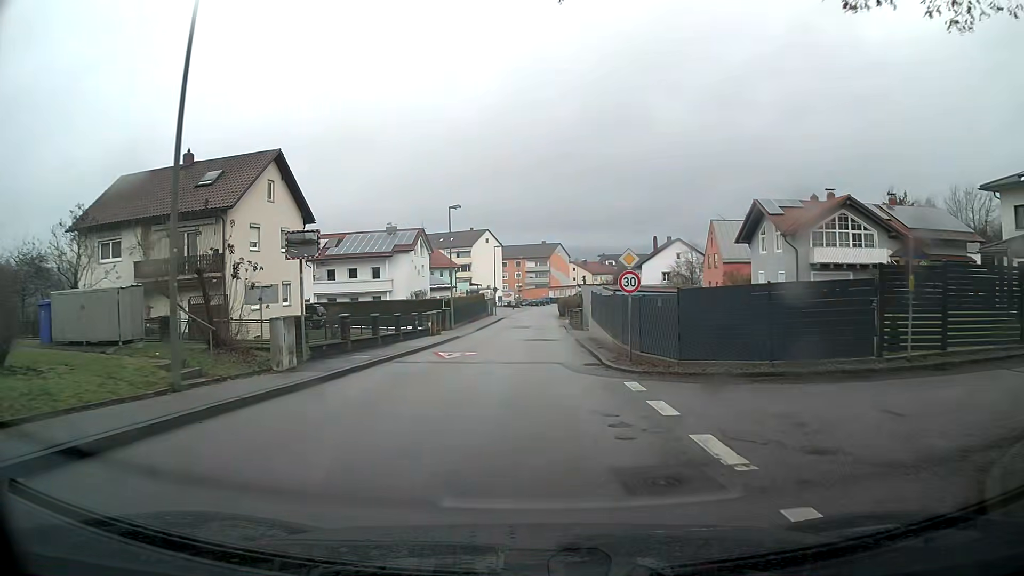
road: unclassified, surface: asphalt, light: Day
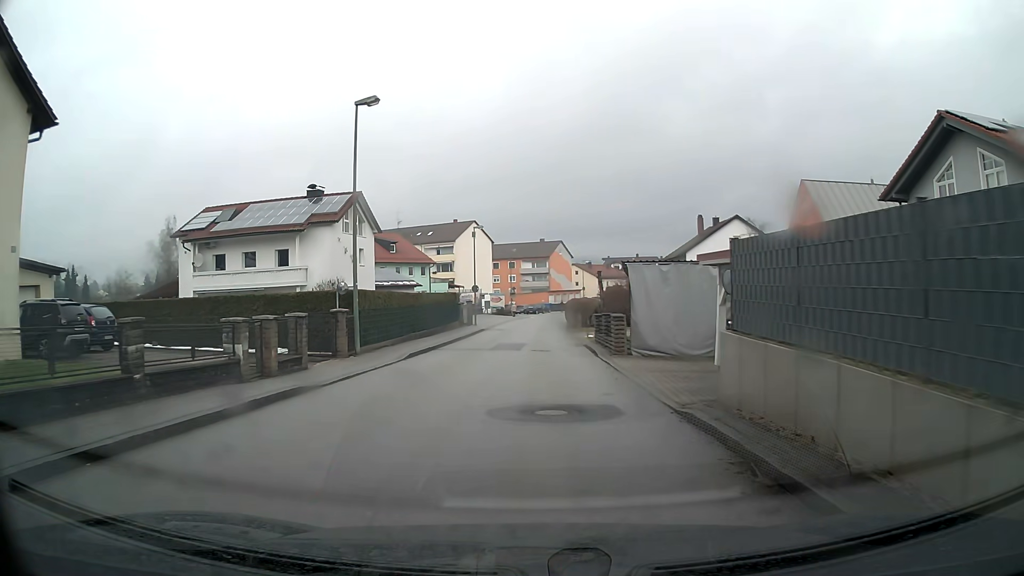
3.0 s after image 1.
(+0.2, +23.9) m; +1°
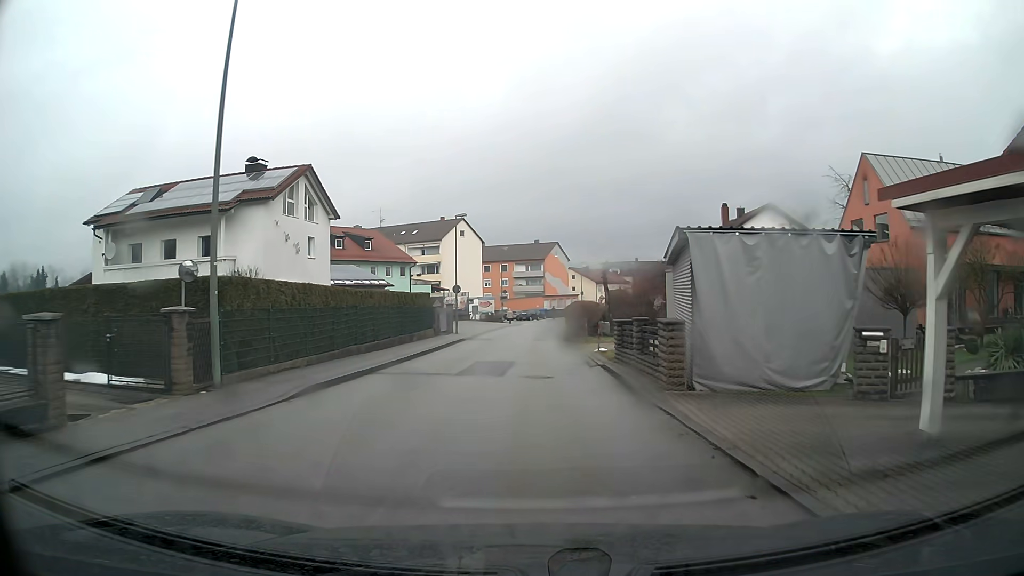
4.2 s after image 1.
(0.0, +9.5) m; +1°
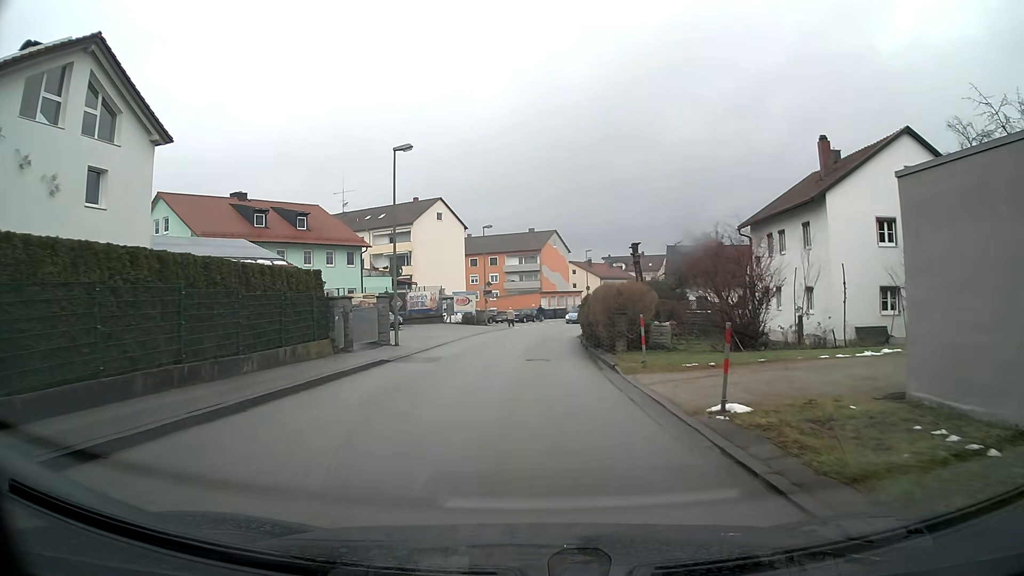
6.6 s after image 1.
(+0.1, +19.2) m; 0°
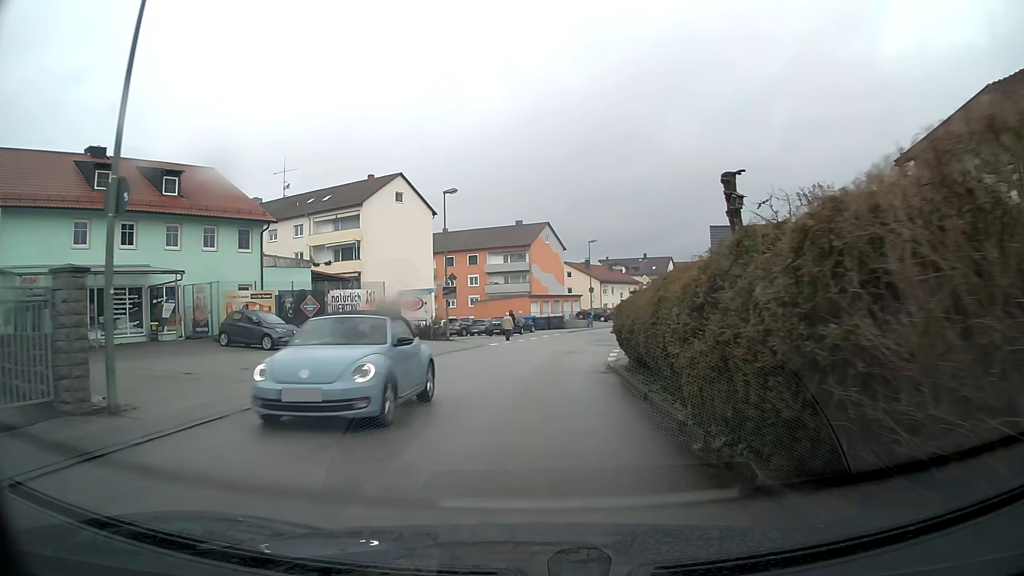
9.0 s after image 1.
(+0.2, +19.1) m; +1°
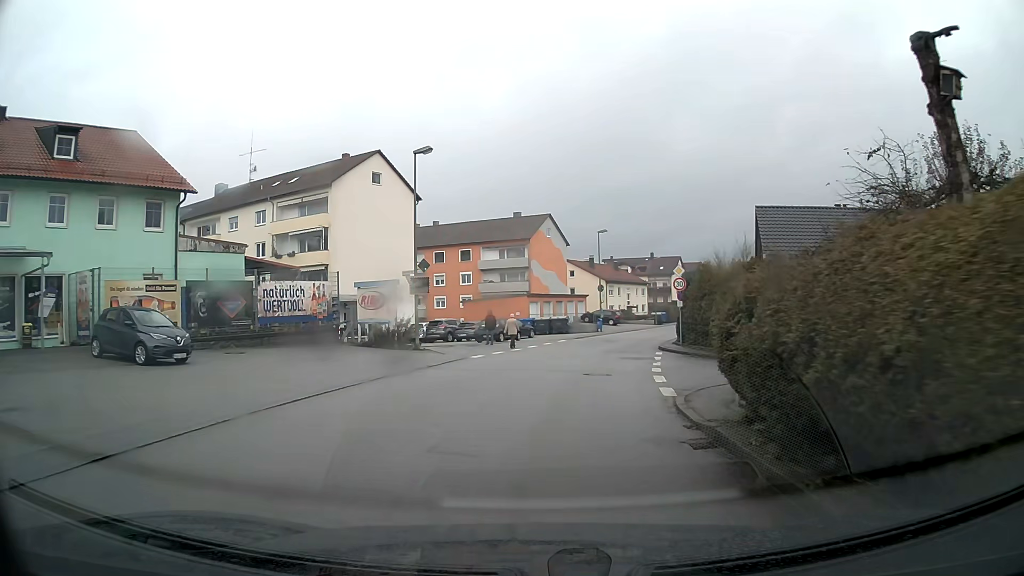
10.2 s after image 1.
(0.0, +9.5) m; +1°
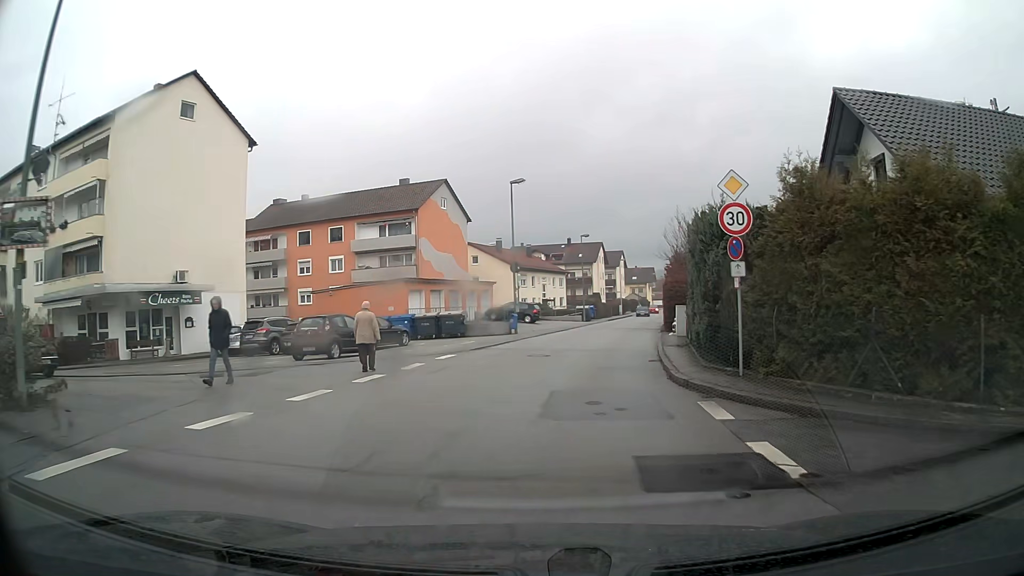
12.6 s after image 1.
(+1.2, +19.0) m; +8°
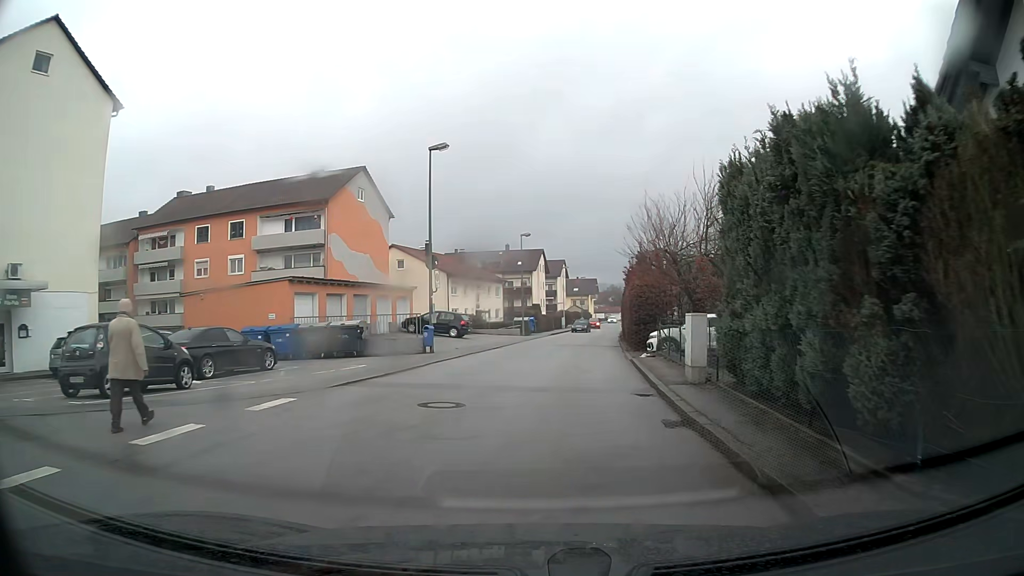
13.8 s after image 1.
(+0.4, +9.5) m; +5°
